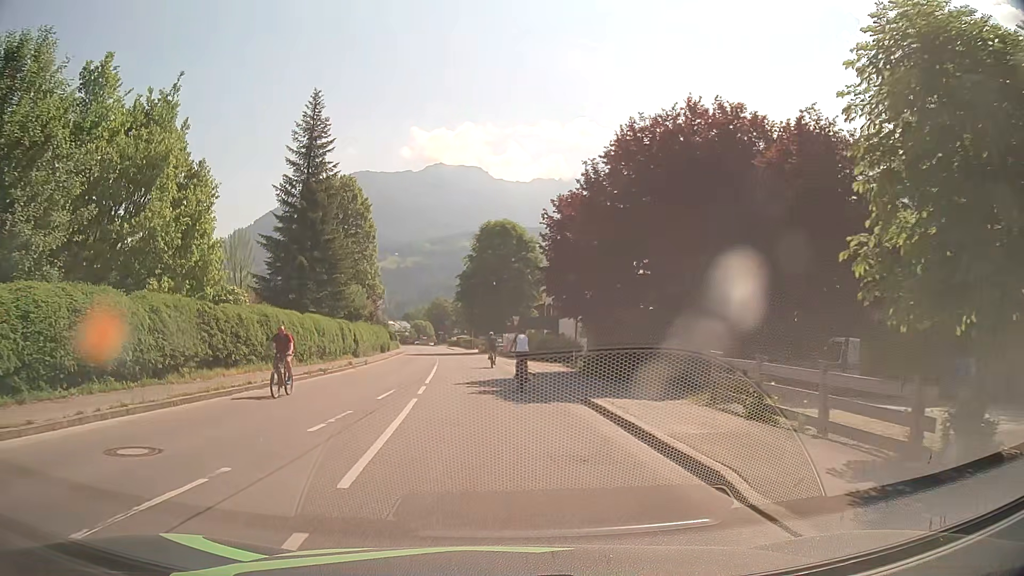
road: tertiary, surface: asphalt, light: Day
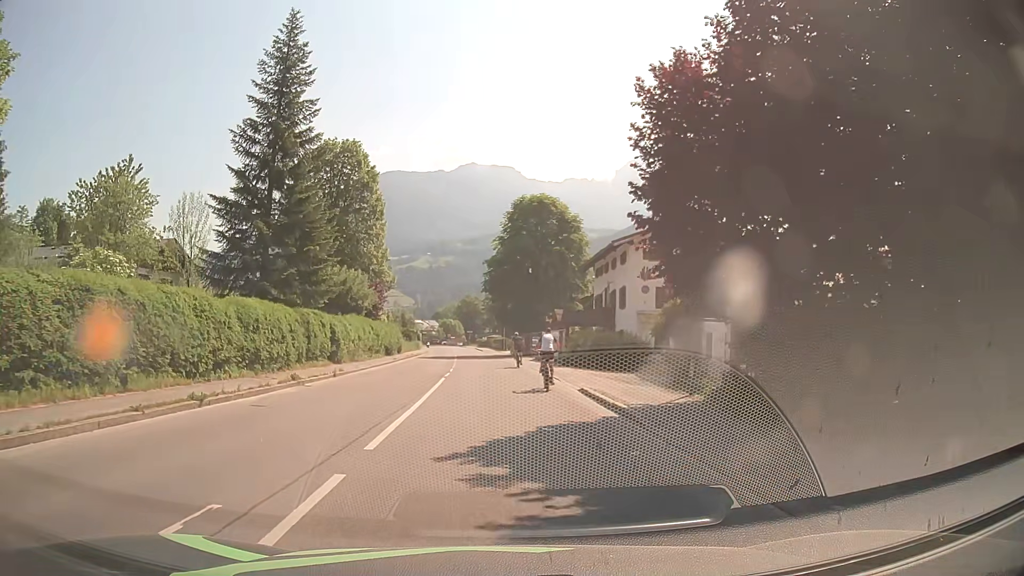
(-0.5, +13.7) m; -3°
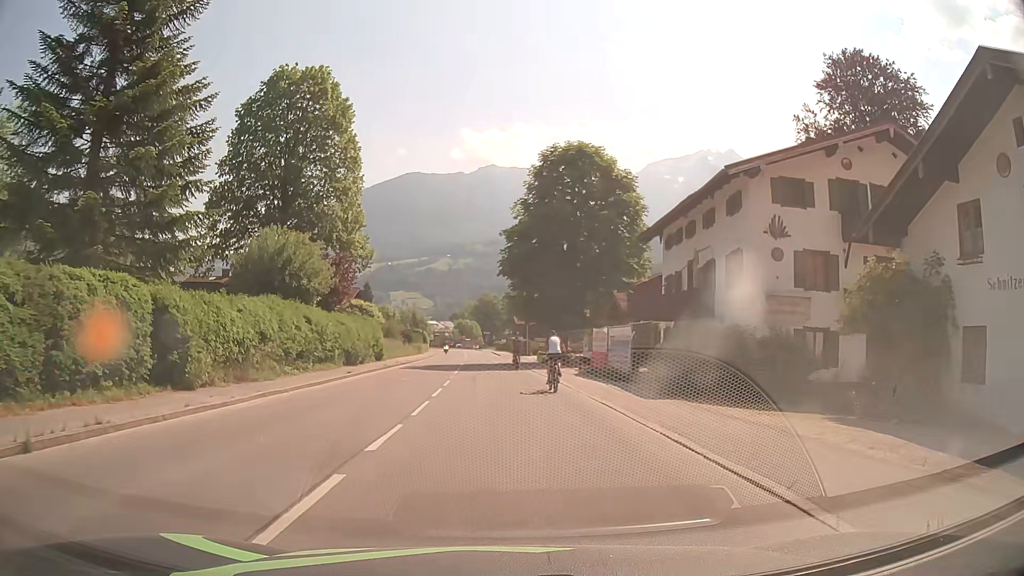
(-0.4, +18.0) m; -2°
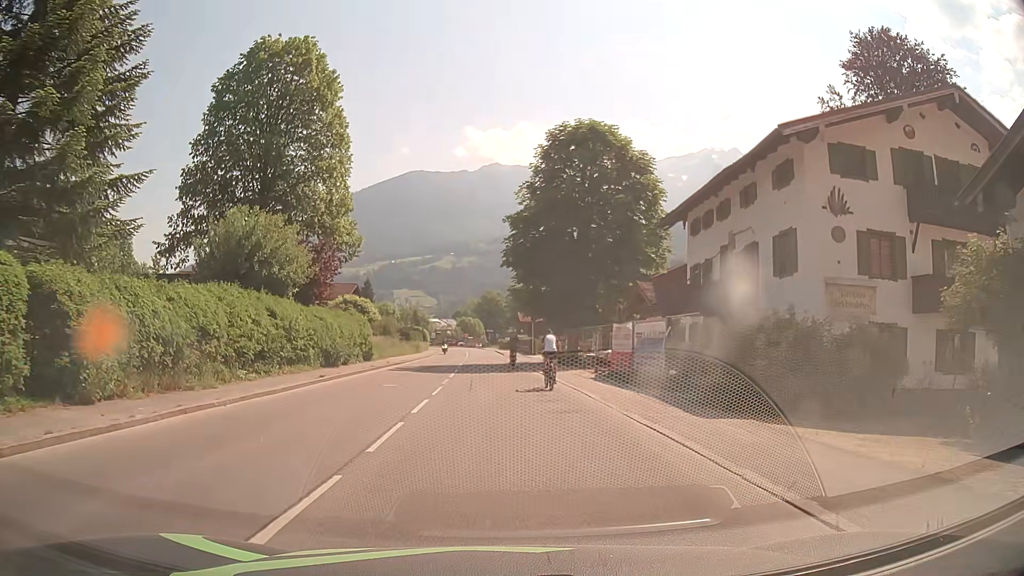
(0.0, +4.5) m; -1°
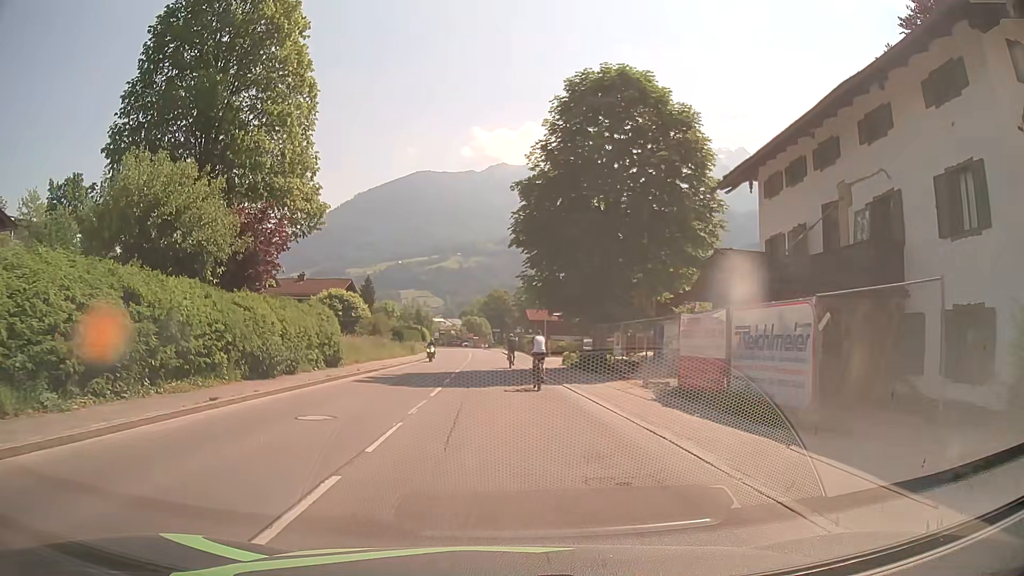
(0.0, +9.0) m; 0°
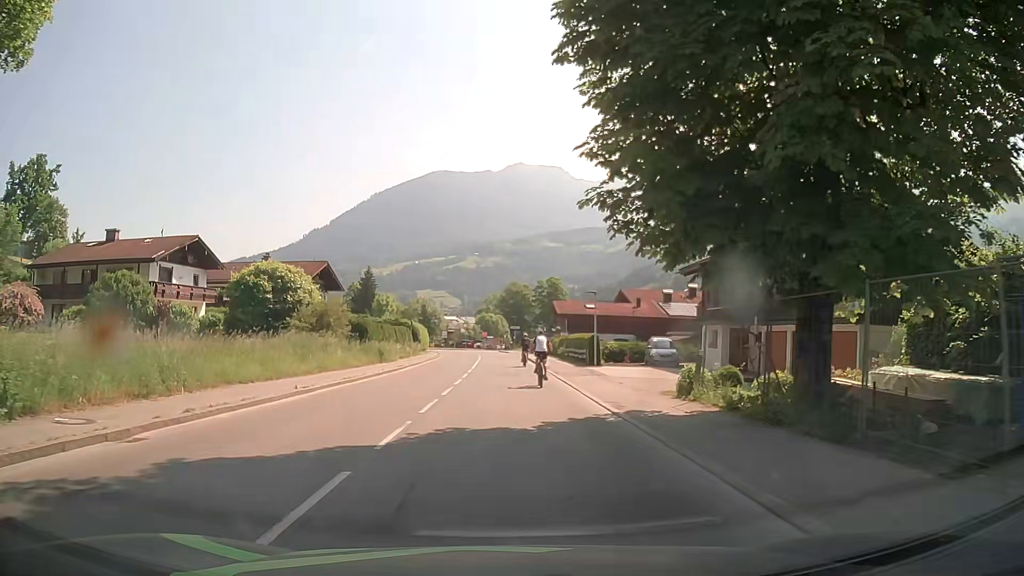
(-0.4, +22.4) m; -2°
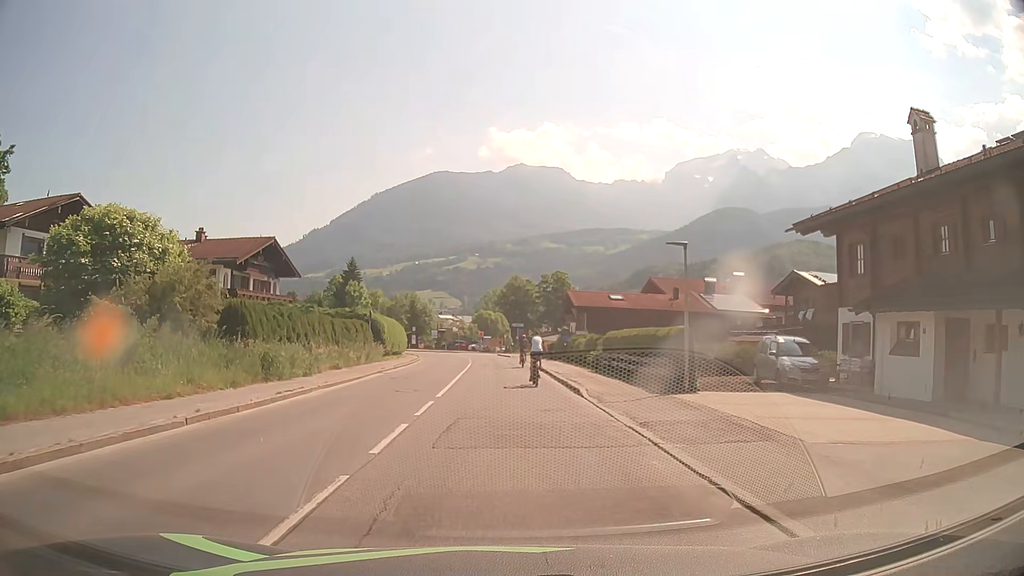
(+0.1, +18.3) m; +1°
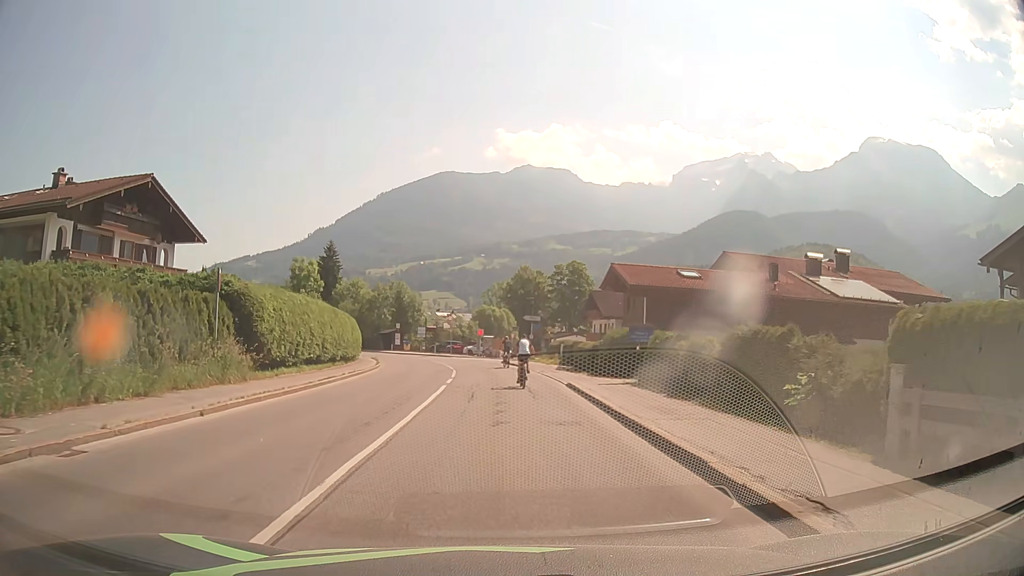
(-0.4, +23.1) m; -1°
